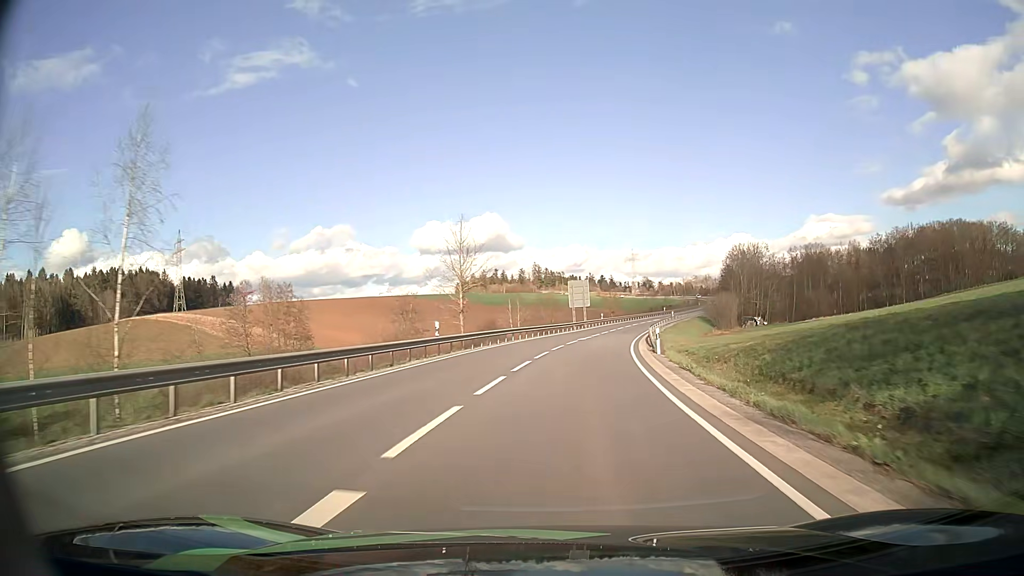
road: secondary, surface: asphalt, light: Day
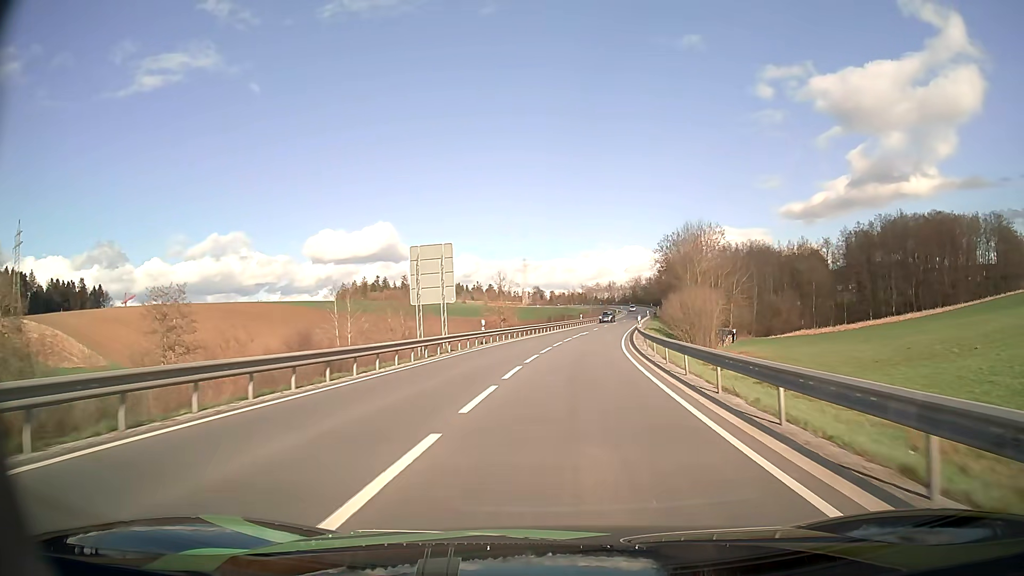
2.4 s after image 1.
(+4.0, +44.8) m; +10°
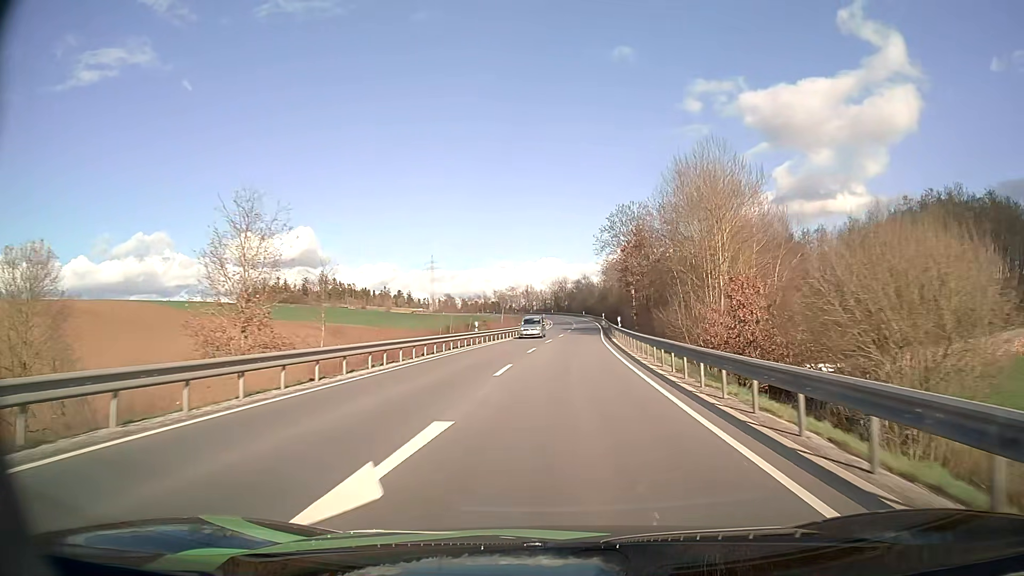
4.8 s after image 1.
(+3.4, +47.7) m; +7°
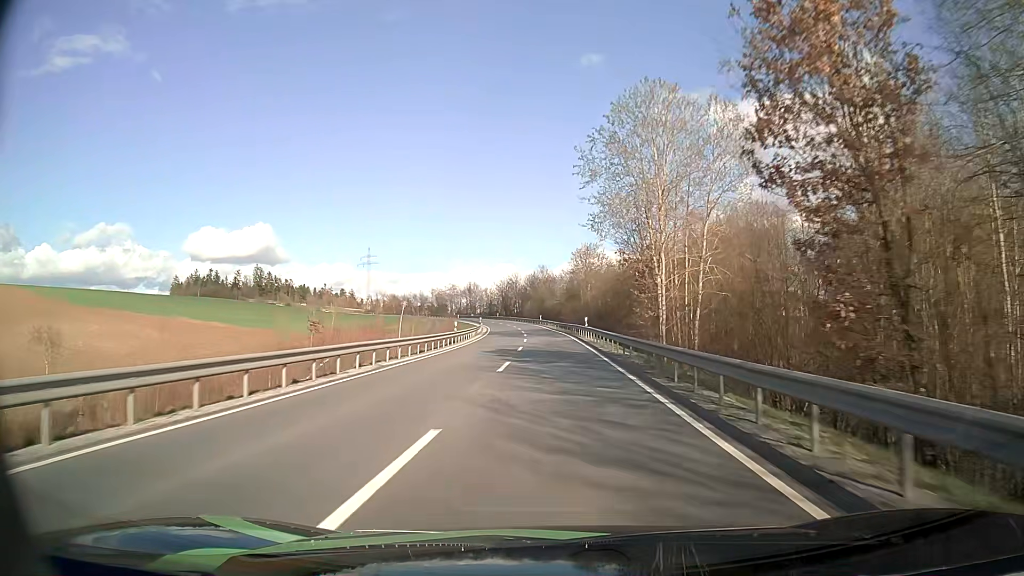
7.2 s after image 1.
(+2.1, +49.5) m; +4°
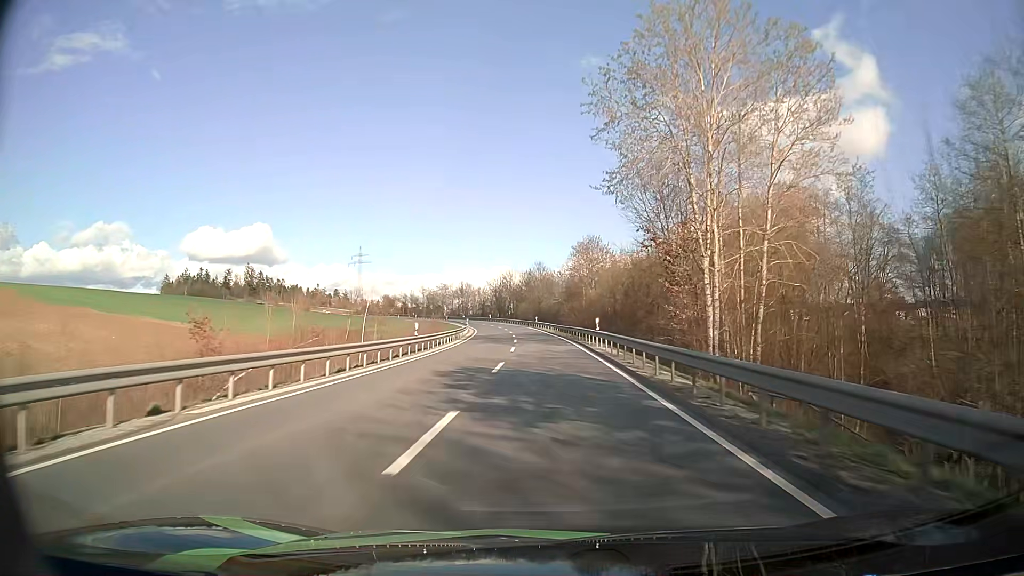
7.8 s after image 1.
(+0.1, +12.6) m; 0°
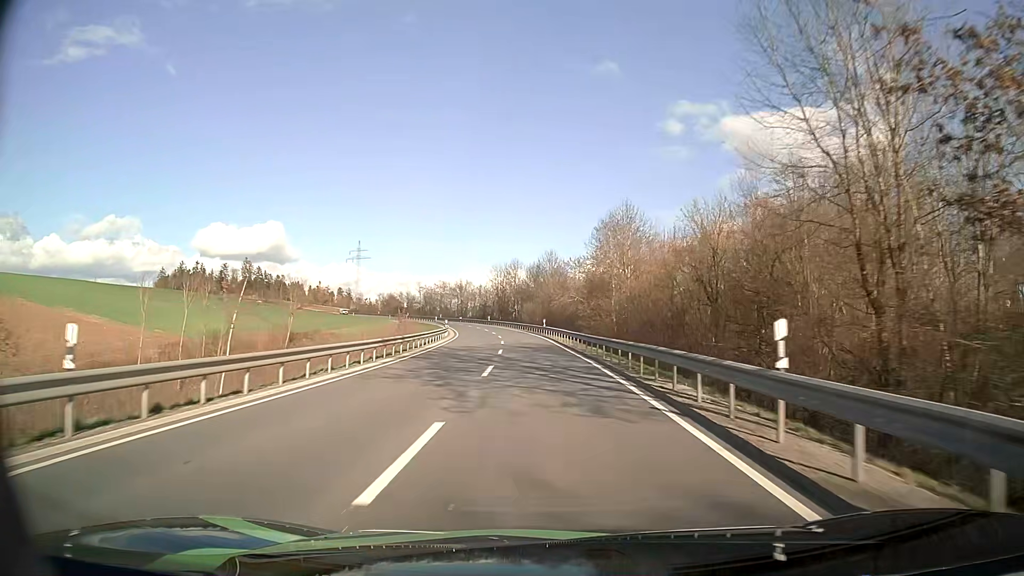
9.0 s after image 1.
(0.0, +25.2) m; -1°
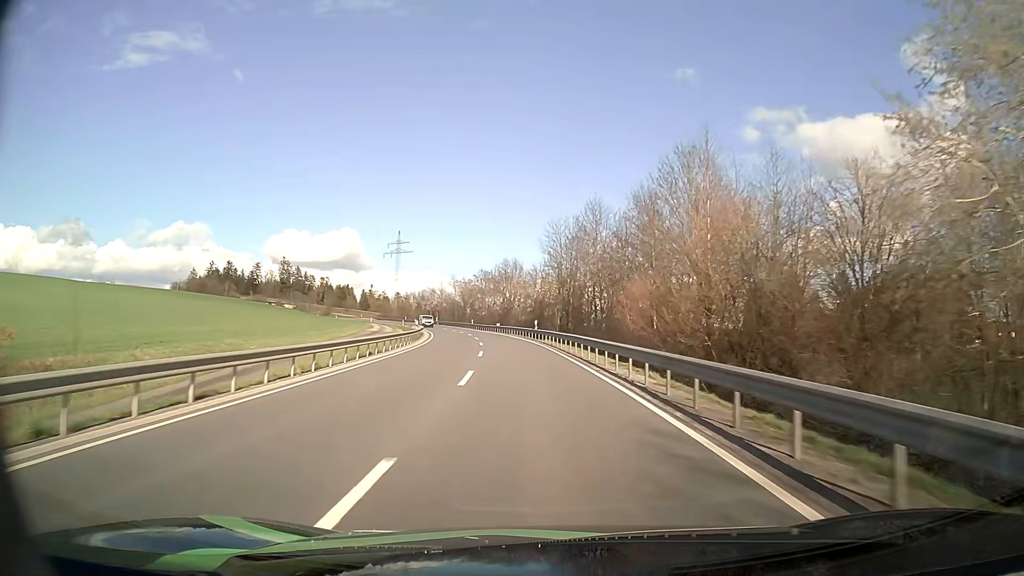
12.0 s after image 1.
(-3.2, +63.0) m; -6°
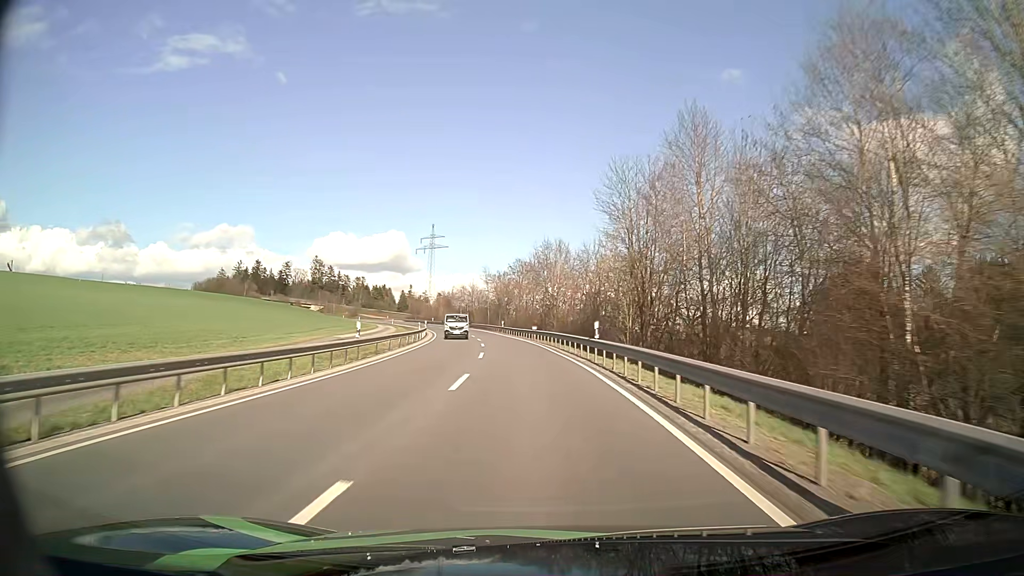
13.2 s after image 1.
(-0.9, +25.1) m; -4°
(0, +10) (-1, +20) (-1, +30) (-2, +40) (-4, +50) (-5, +60) (-7, +70) (-9, +79) (-11, +89) (-13, +99) m
